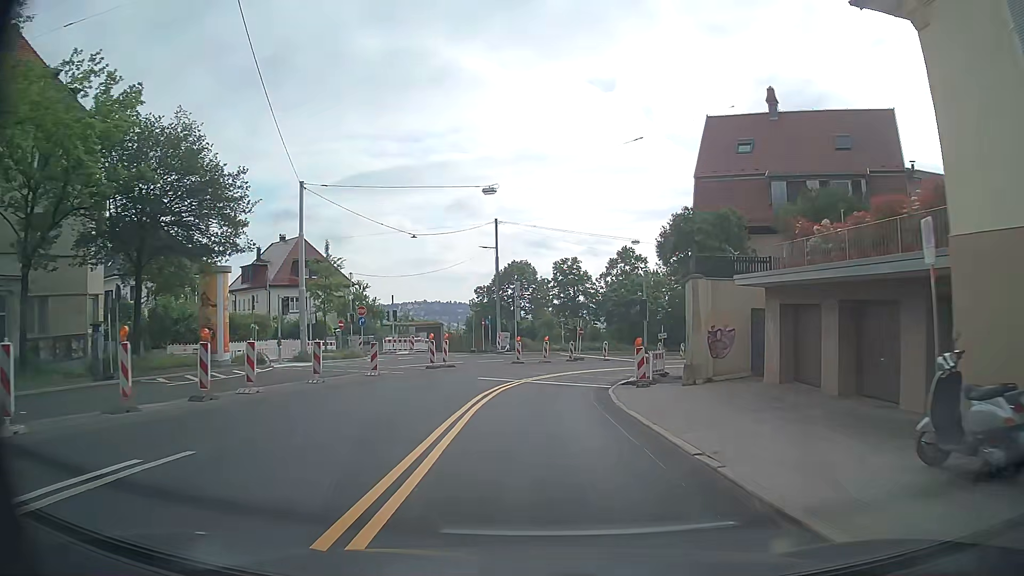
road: secondary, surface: asphalt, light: Day
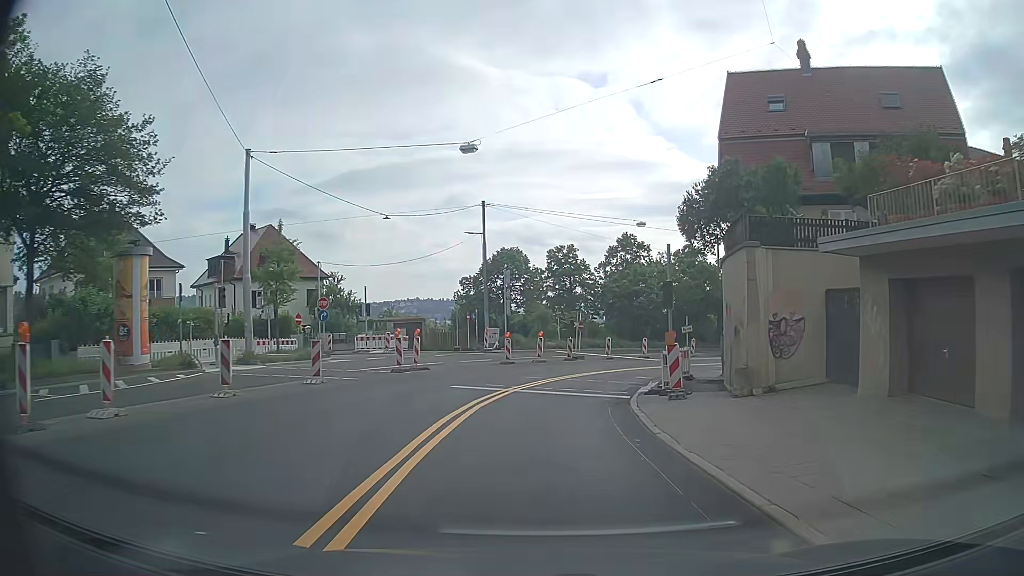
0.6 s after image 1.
(0.0, +6.2) m; +1°
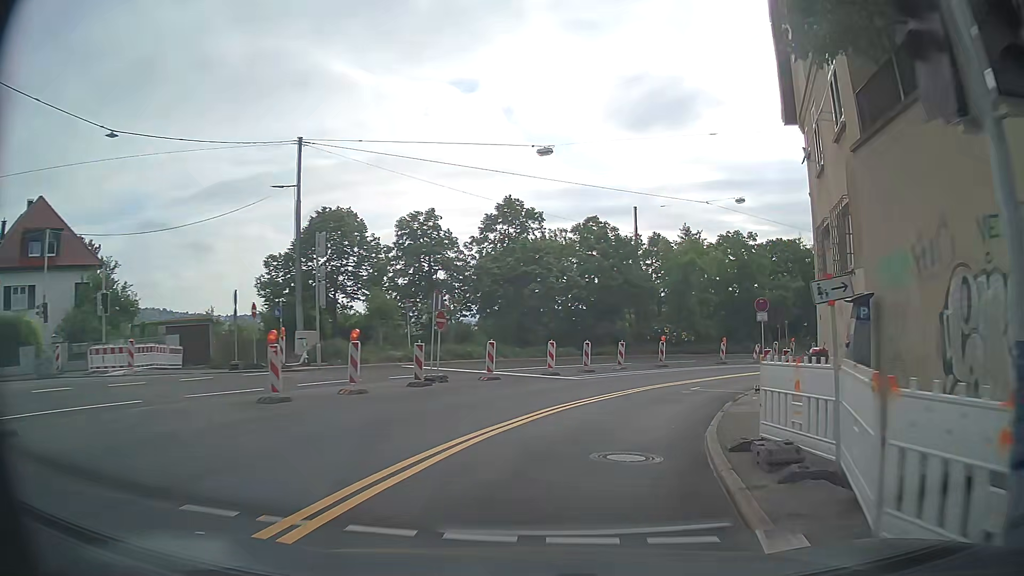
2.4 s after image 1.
(+1.2, +18.3) m; +10°
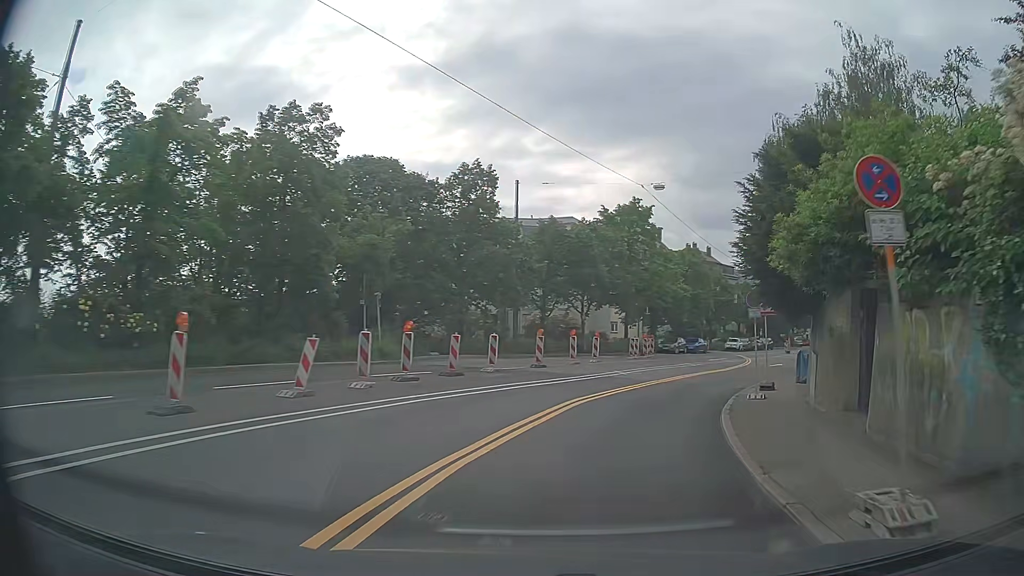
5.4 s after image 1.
(+9.1, +28.2) m; +36°
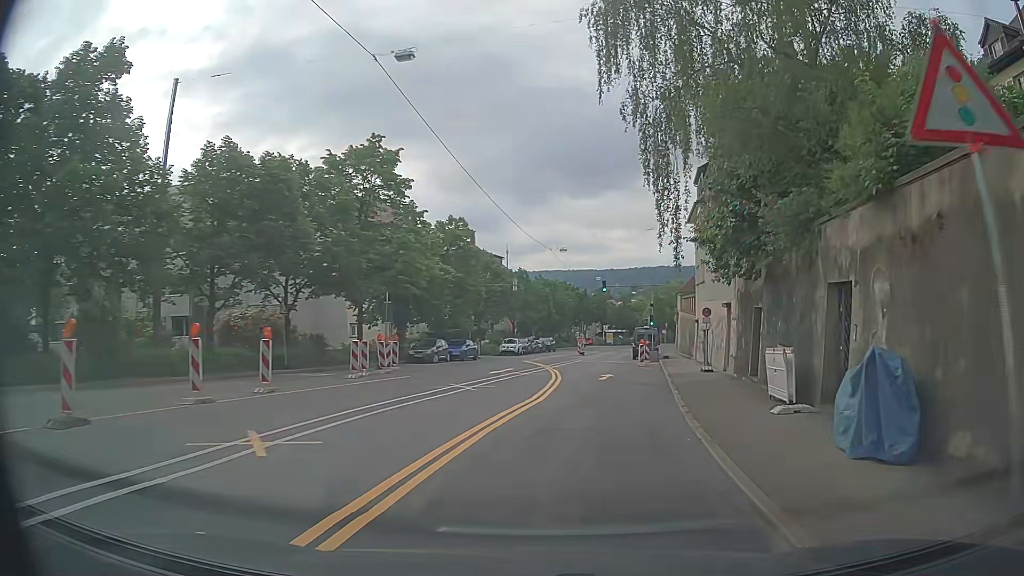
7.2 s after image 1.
(+3.5, +17.8) m; +22°
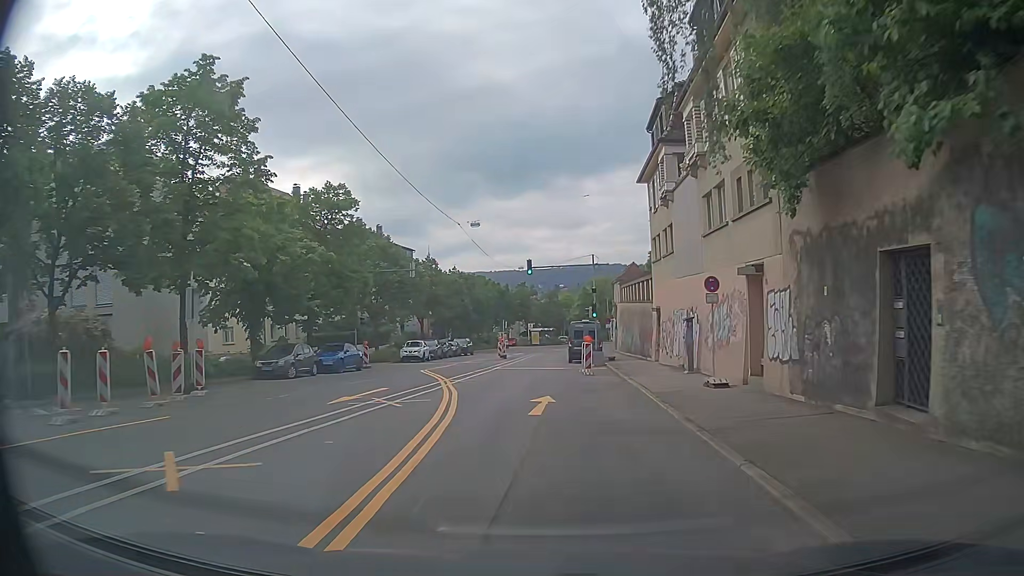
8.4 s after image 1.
(+0.8, +12.3) m; +5°
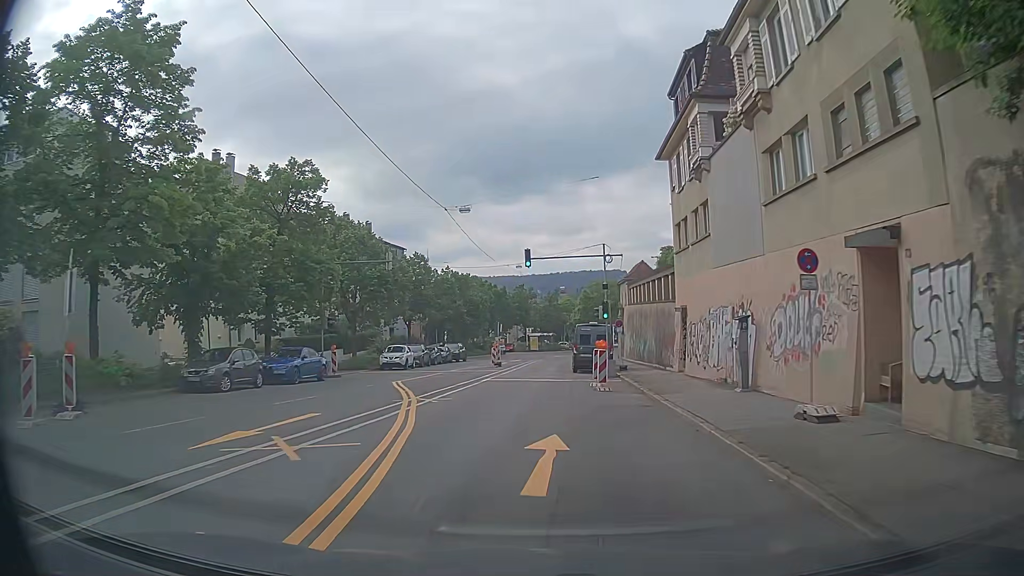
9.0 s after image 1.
(+0.1, +6.2) m; +1°
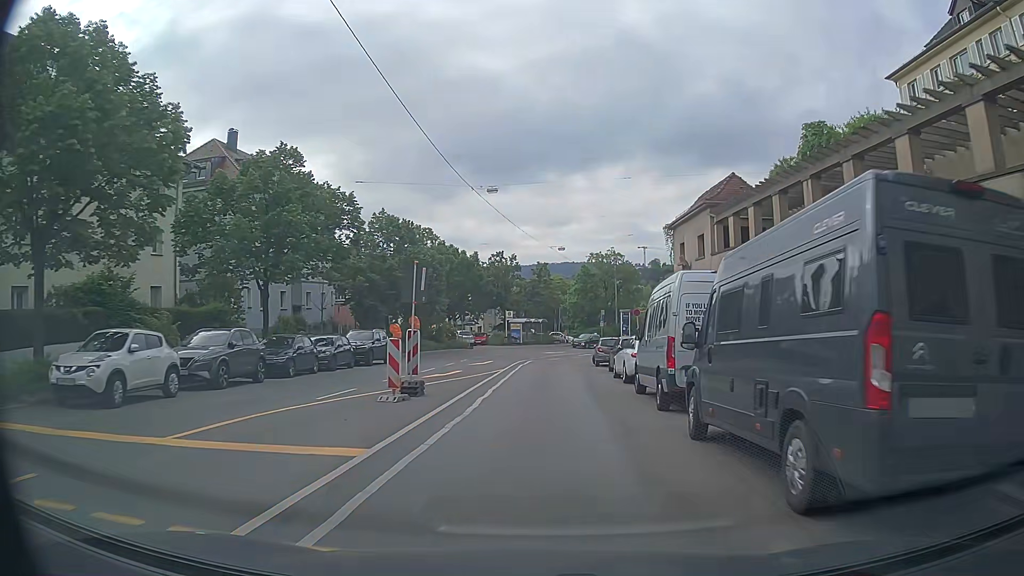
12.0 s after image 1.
(+0.1, +30.8) m; +2°
(0, +10) (0, +20) (0, +30) (+1, +40) (+3, +50) (+7, +59) (+12, +68) (+18, +75) (+26, +81) (+35, +86) m
